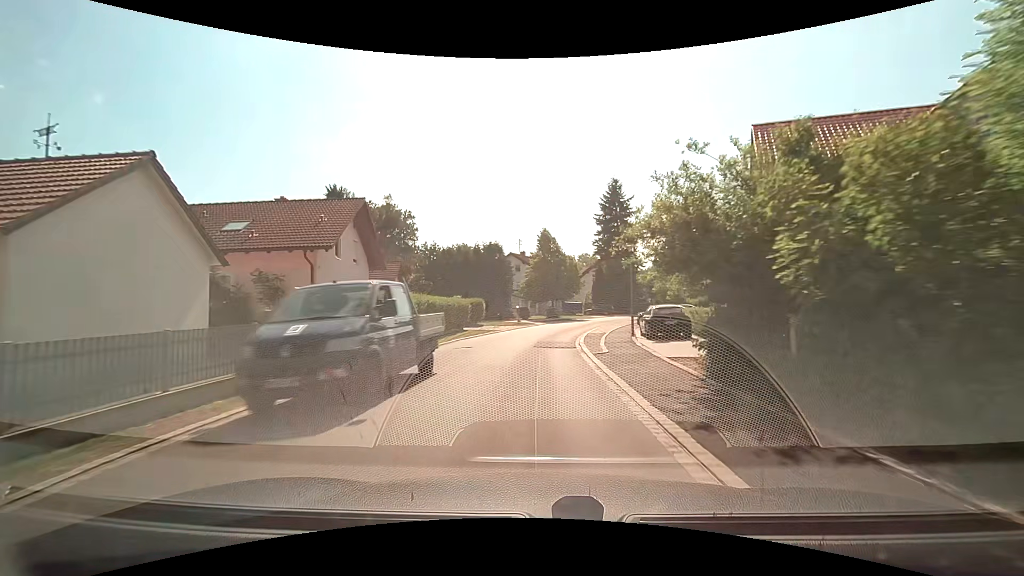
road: tertiary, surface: asphalt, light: Day
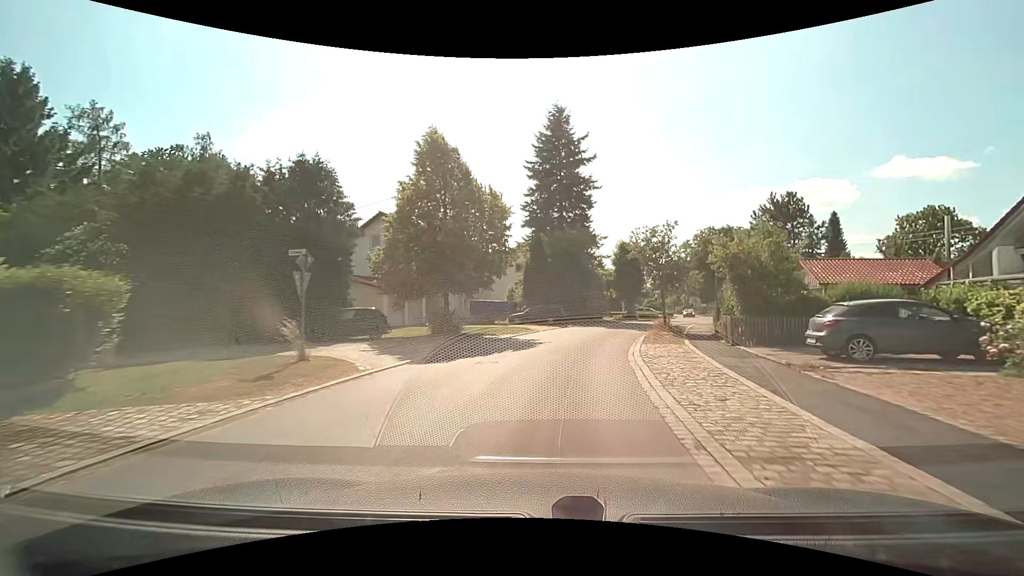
(+1.6, +32.4) m; +10°
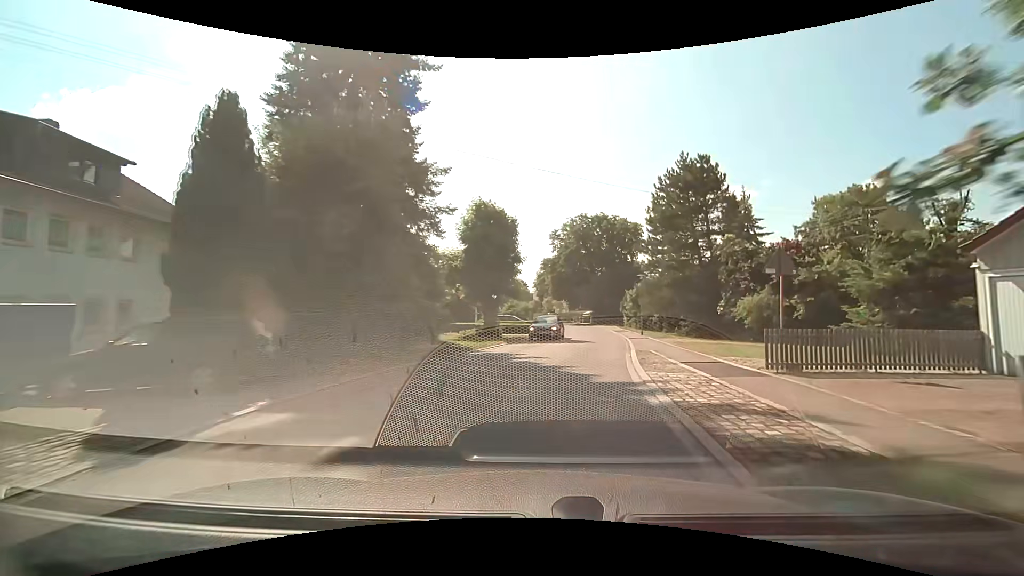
(+3.8, +26.7) m; +16°
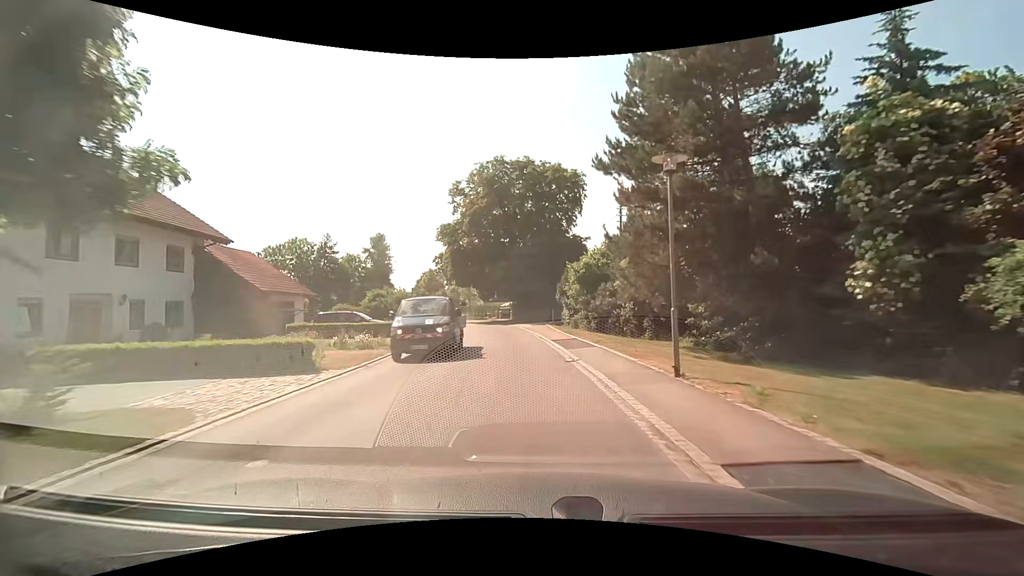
(+3.3, +27.5) m; +9°
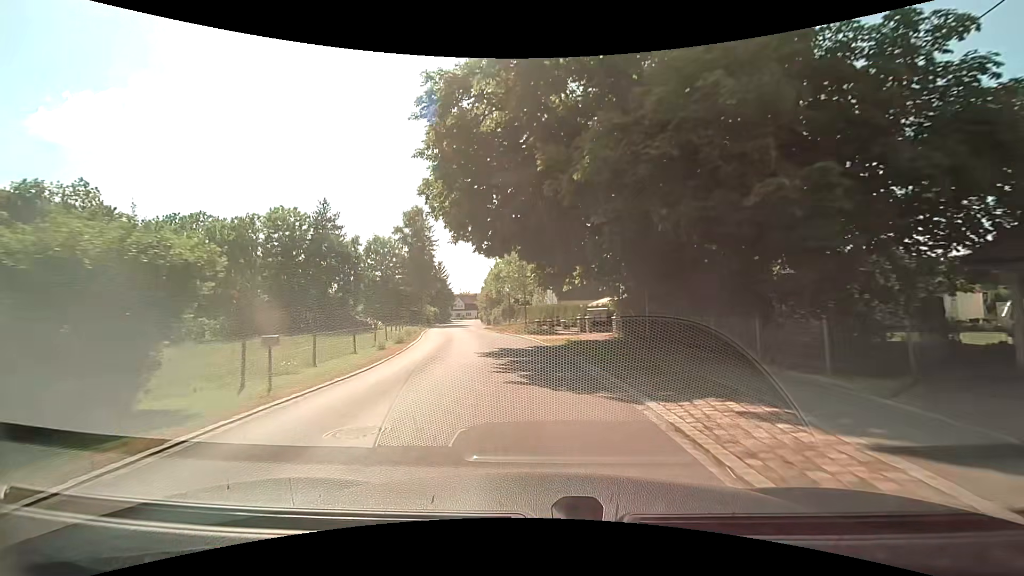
(-2.9, +35.9) m; -10°
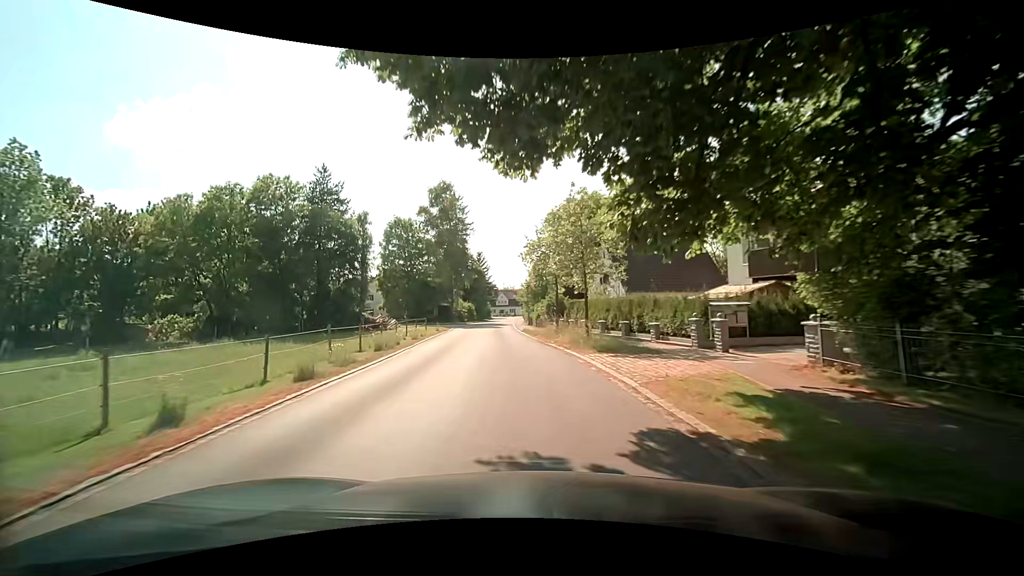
(-0.8, +15.0) m; -6°
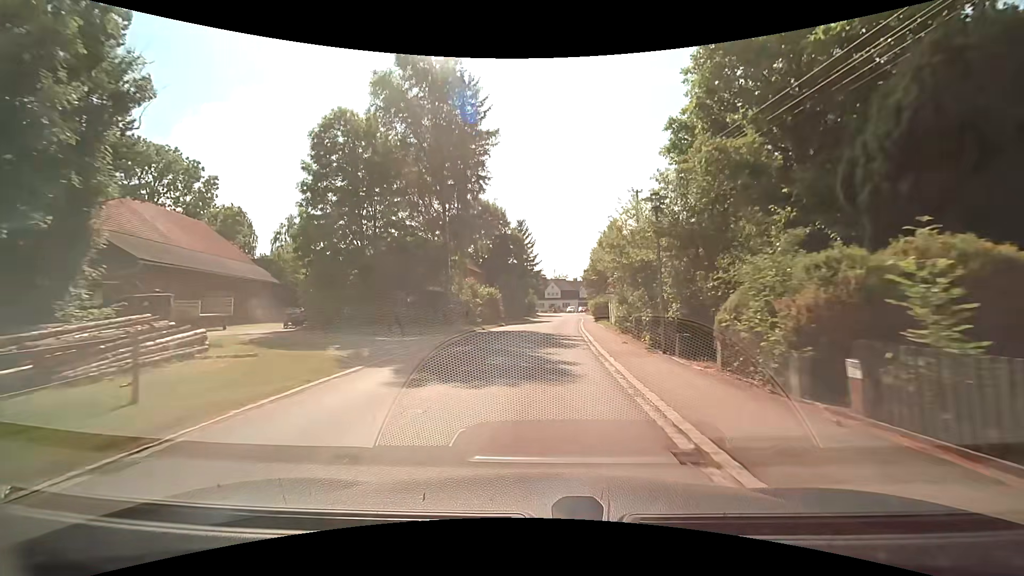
(-2.4, +38.8) m; -5°
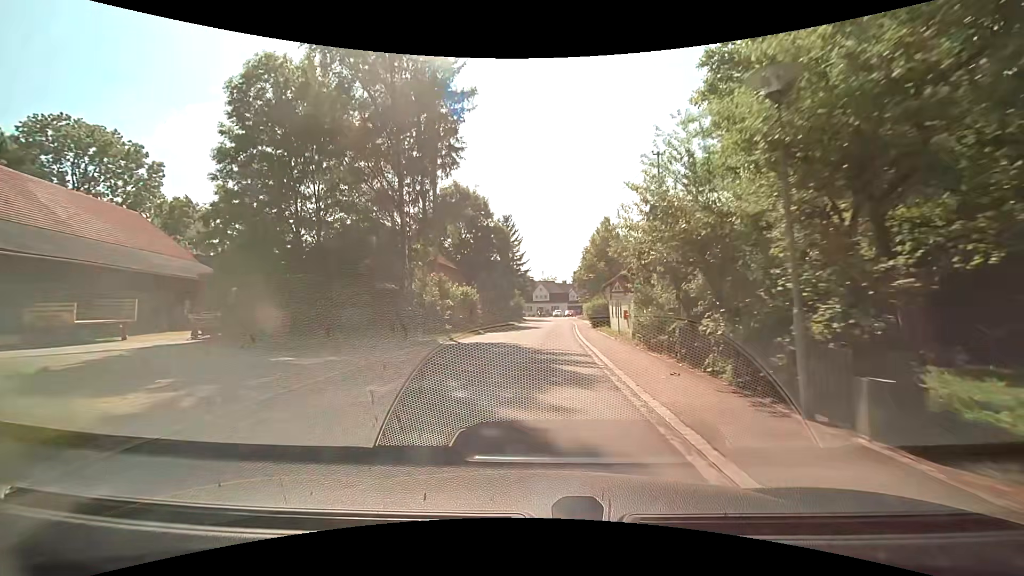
(+0.1, +7.8) m; +2°
(0, +10) (0, +20) (+1, +30) (+1, +40) (+2, +50) (+2, +60) (+3, +70) (+3, +80) (+4, +90) (+6, +100) m
